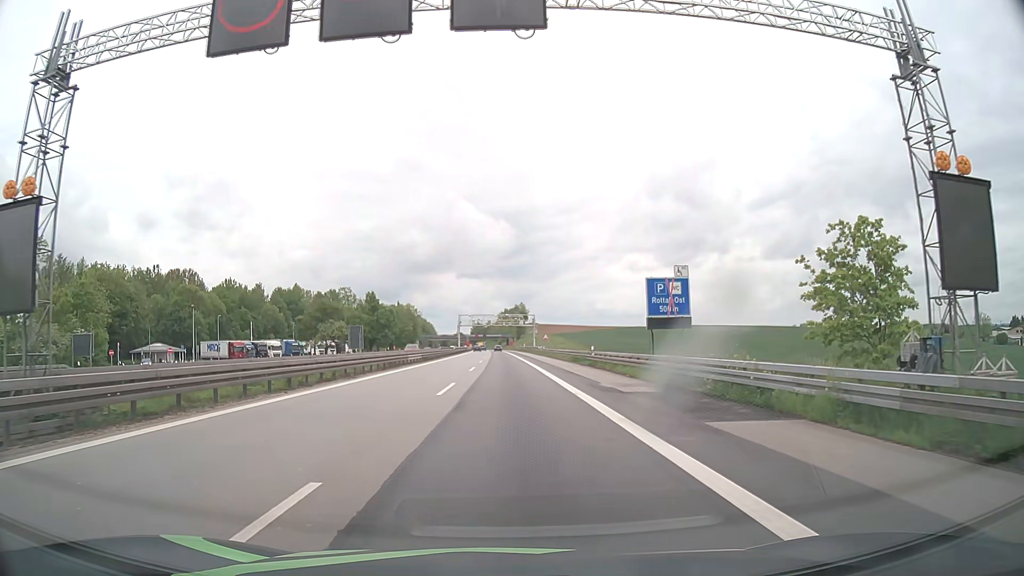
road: motorway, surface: asphalt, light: Day
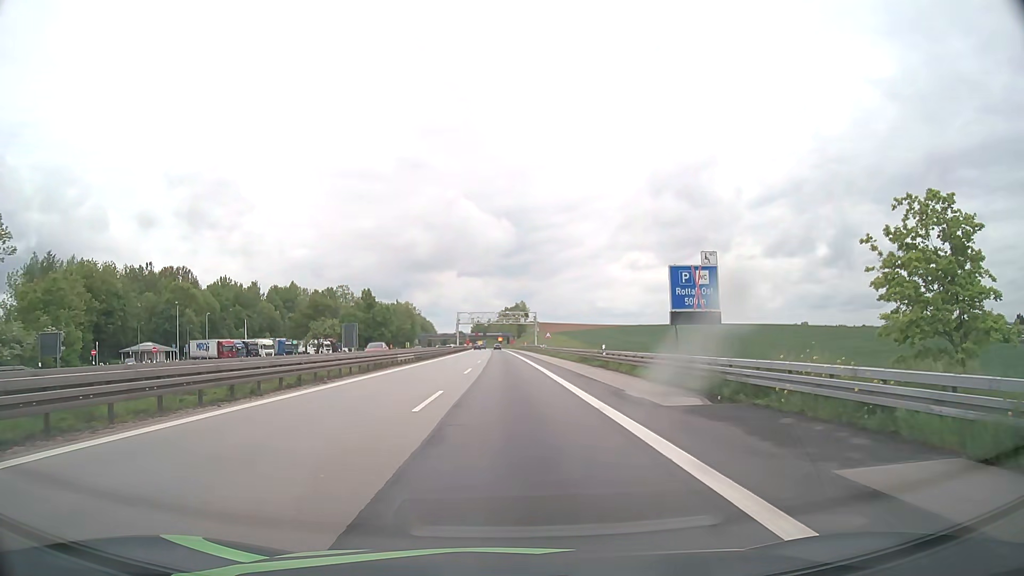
(0.0, +4.9) m; 0°
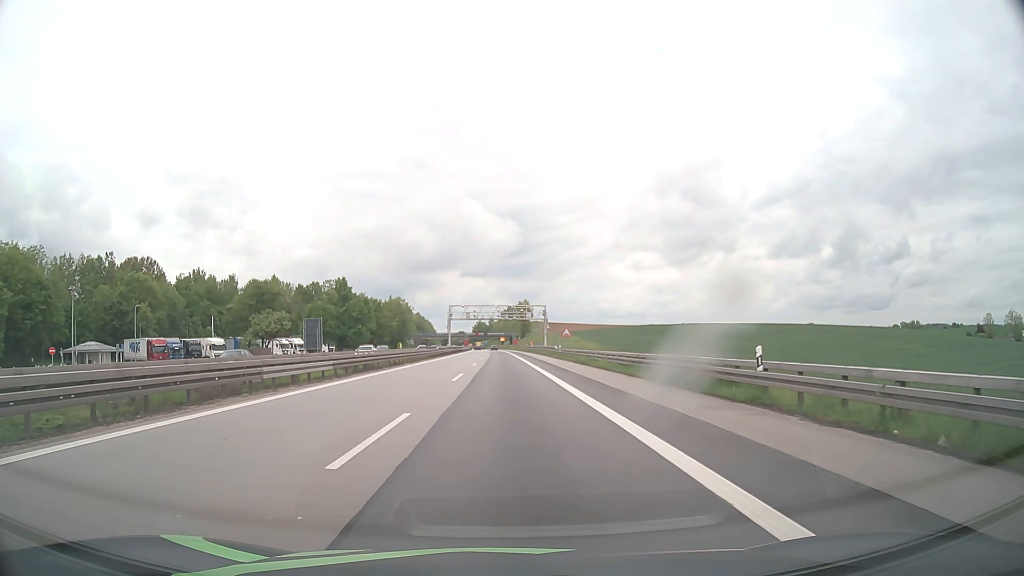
(-0.2, +24.7) m; -1°
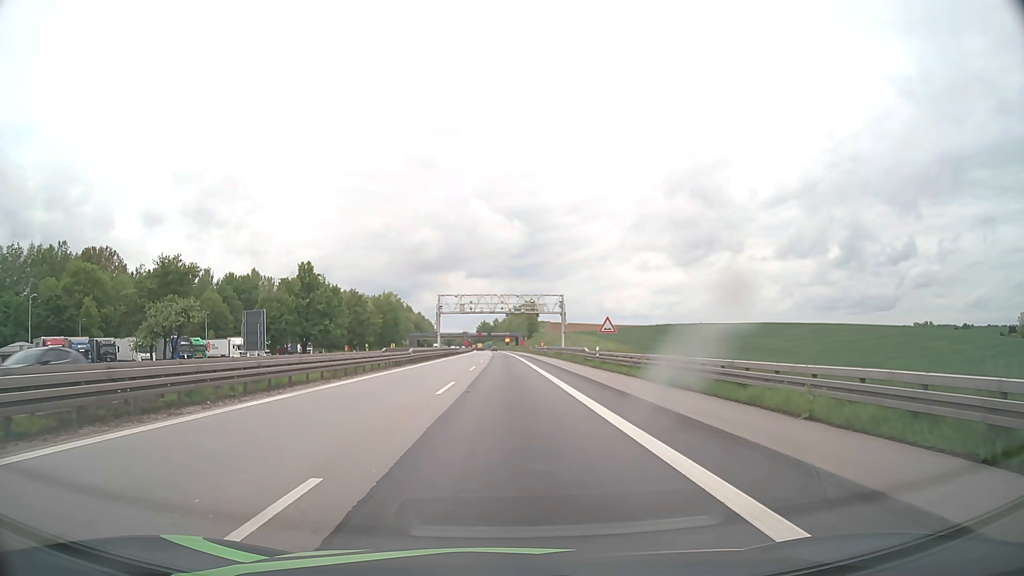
(-0.1, +24.7) m; 0°
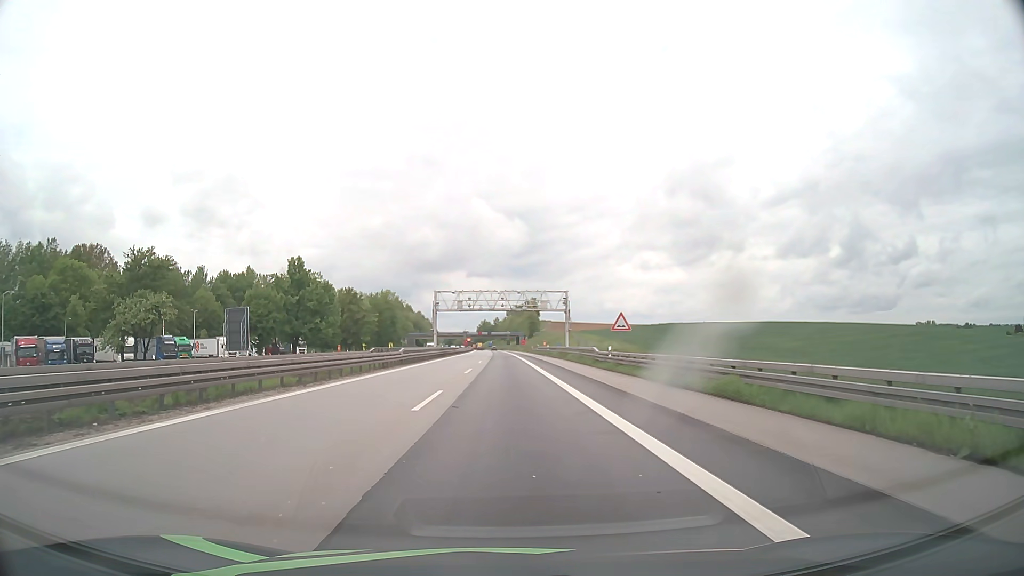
(0.0, +4.9) m; 0°
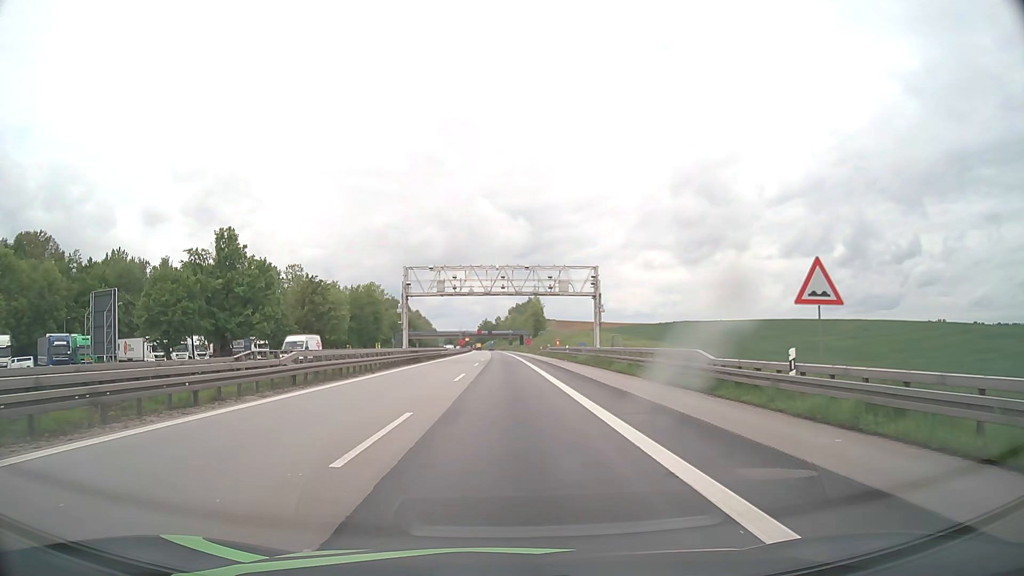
(0.0, +24.7) m; 0°
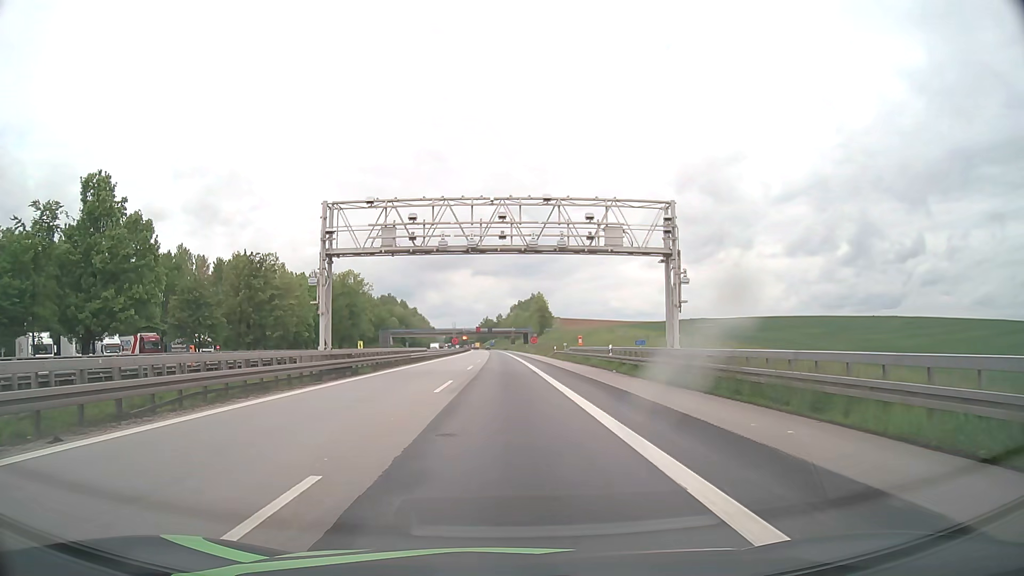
(0.0, +24.8) m; 0°
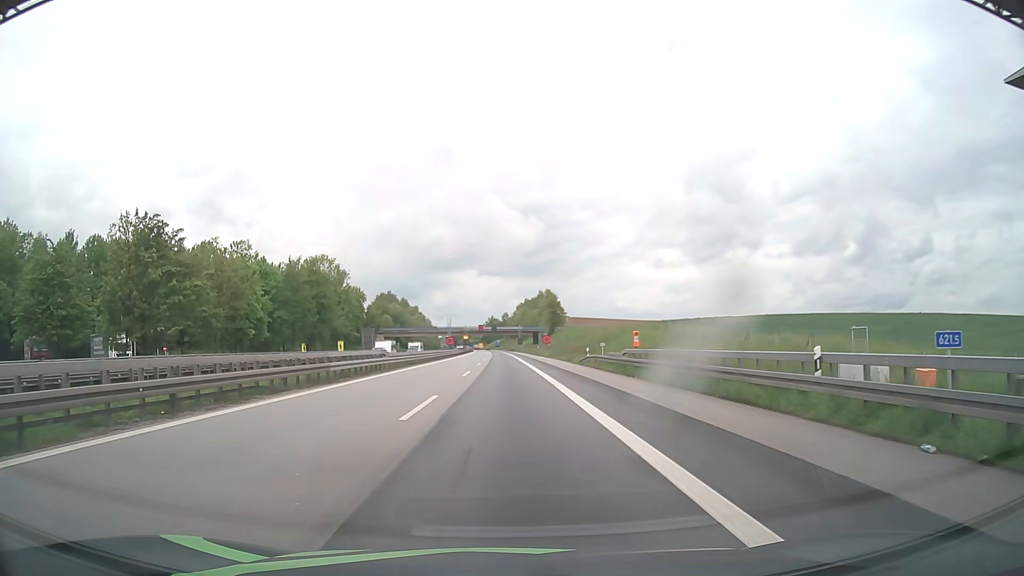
(-0.1, +24.7) m; -1°
(0, +10) (0, +20) (0, +30) (0, +40) (0, +50) (0, +60) (0, +70) (0, +80) (0, +90) (-1, +100) m
